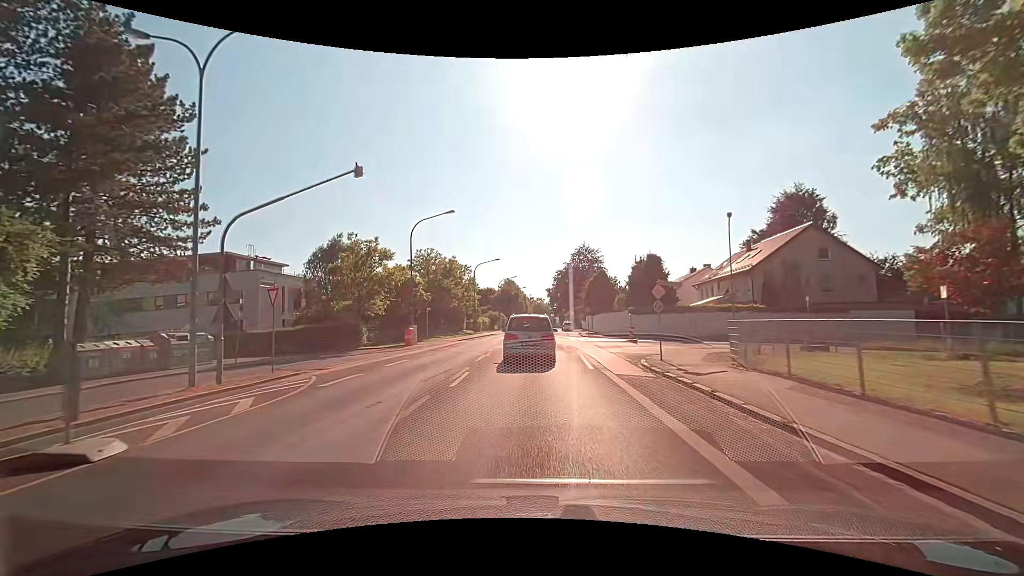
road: tertiary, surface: asphalt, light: Day
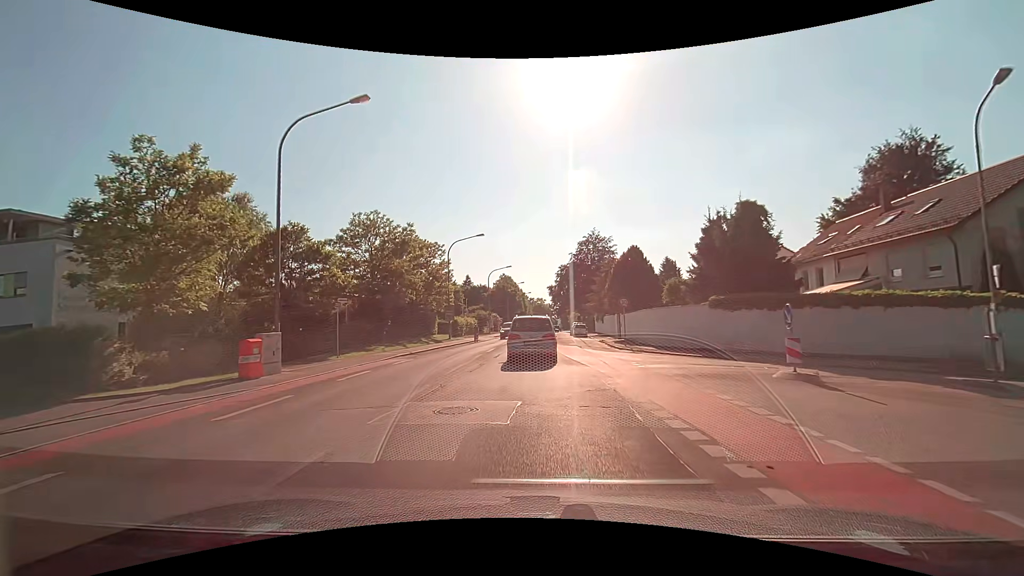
(+0.1, +21.3) m; 0°
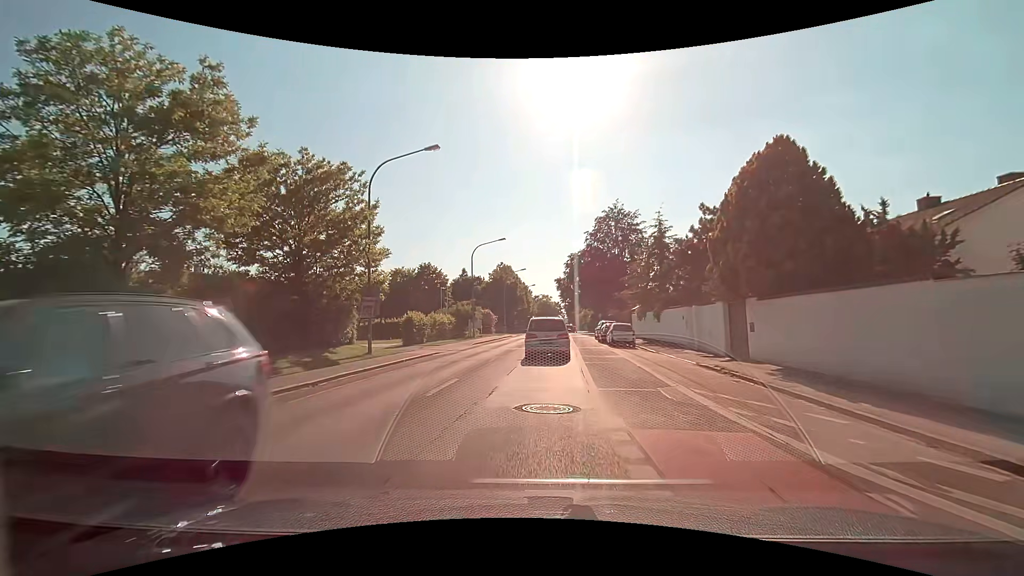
(0.0, +25.3) m; -1°
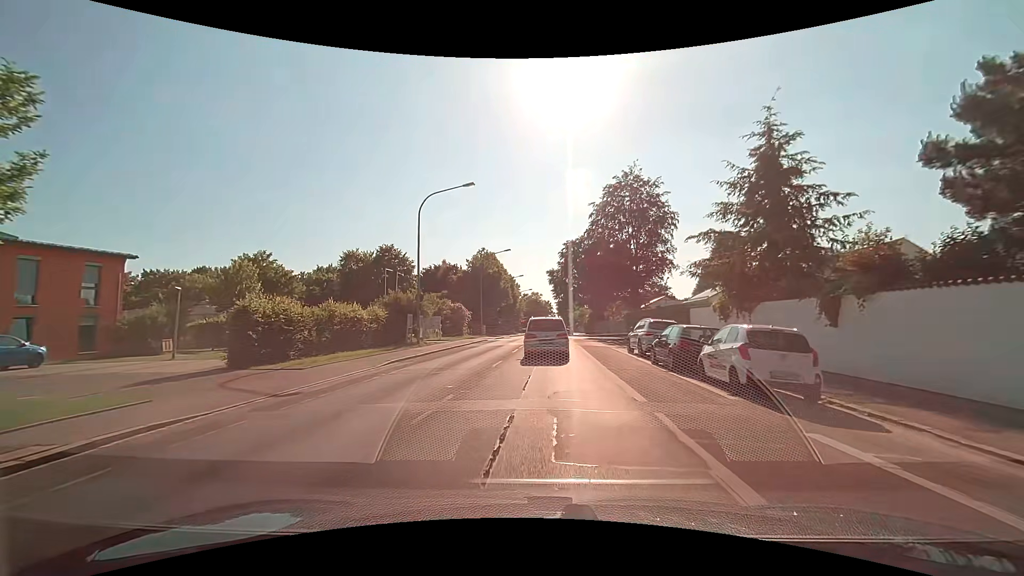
(+0.2, +21.2) m; +1°
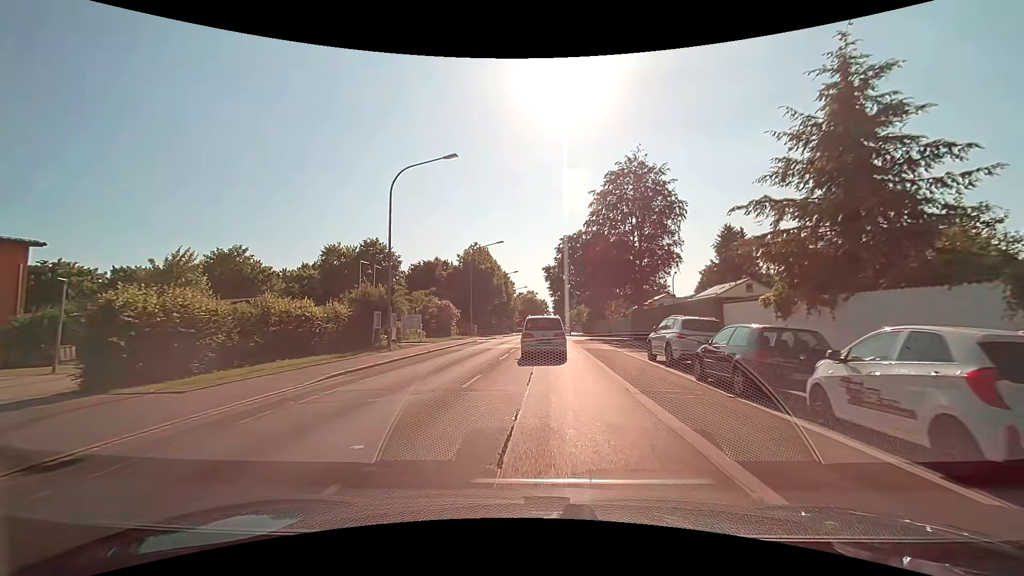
(0.0, +5.6) m; 0°
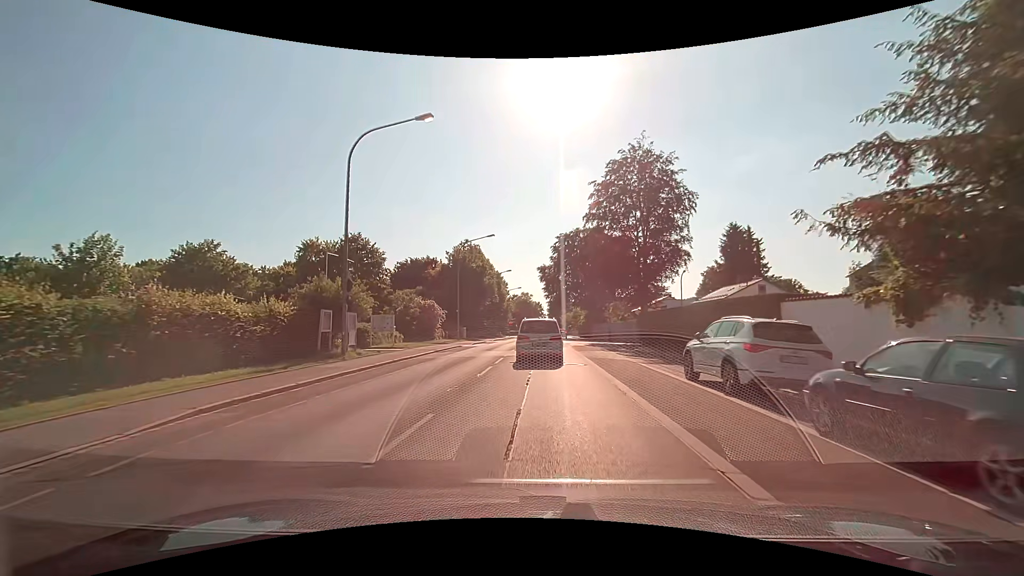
(0.0, +5.6) m; 0°
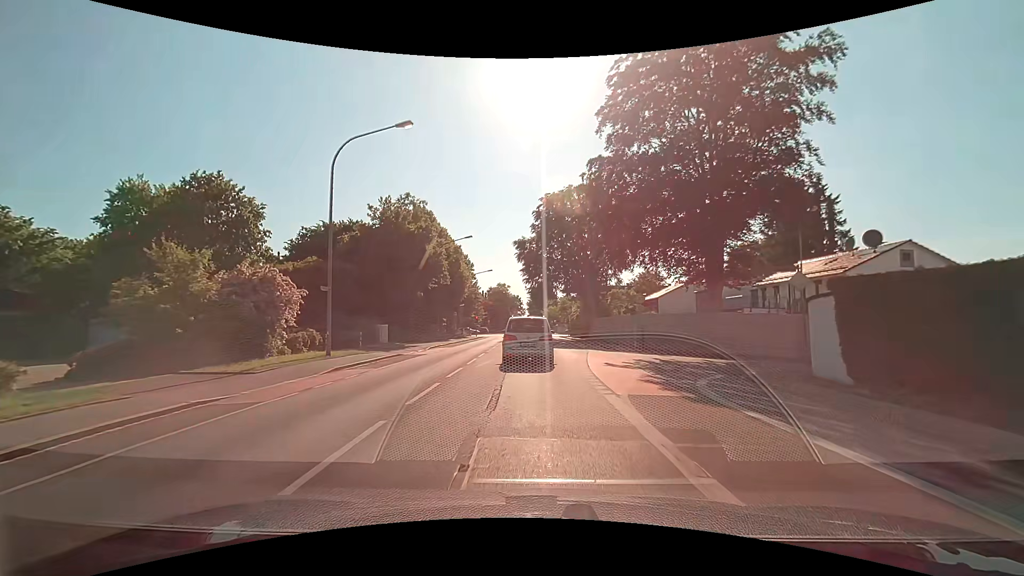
(+1.0, +27.6) m; +3°
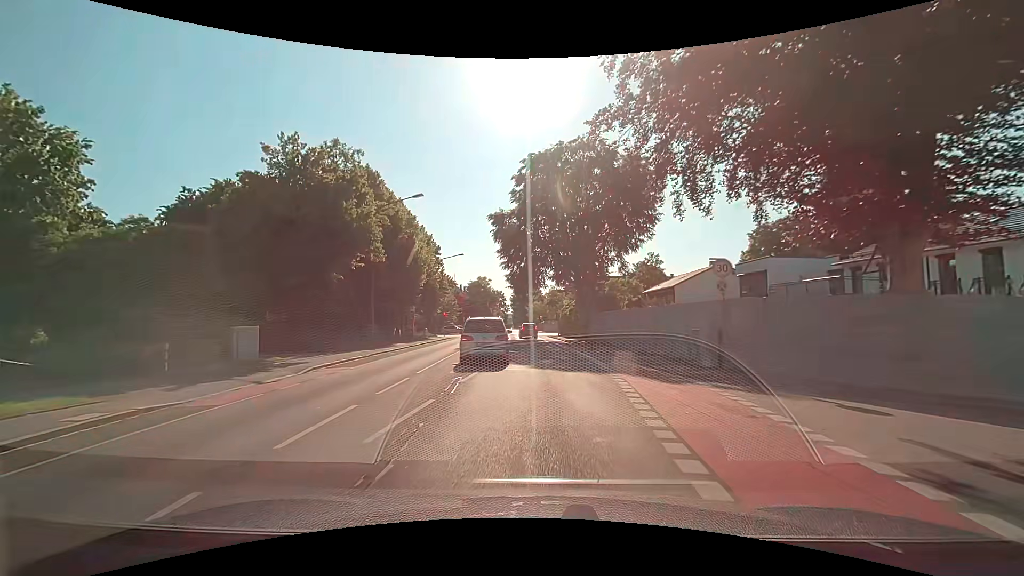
(+0.3, +16.3) m; +1°
